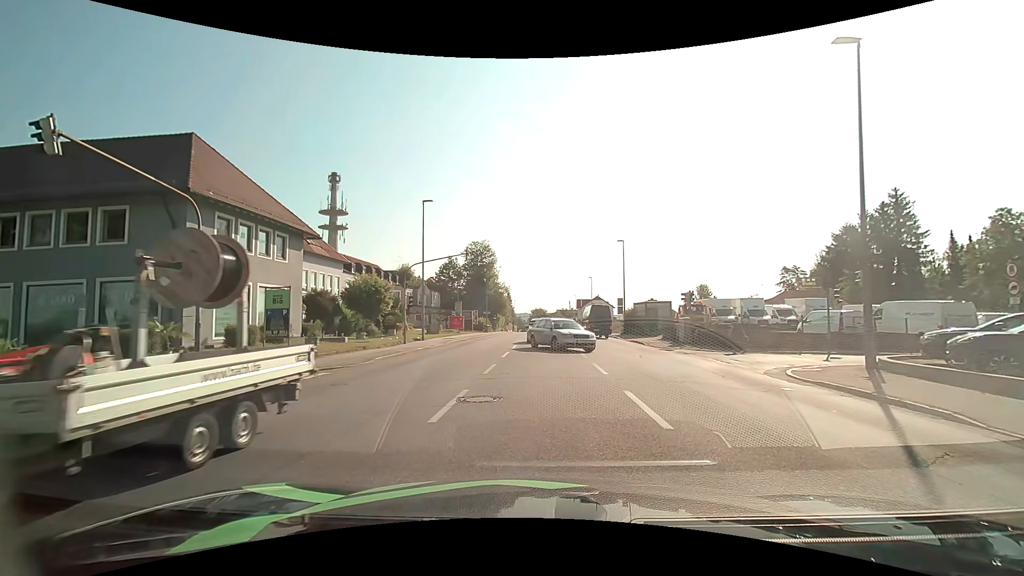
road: tertiary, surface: asphalt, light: Day
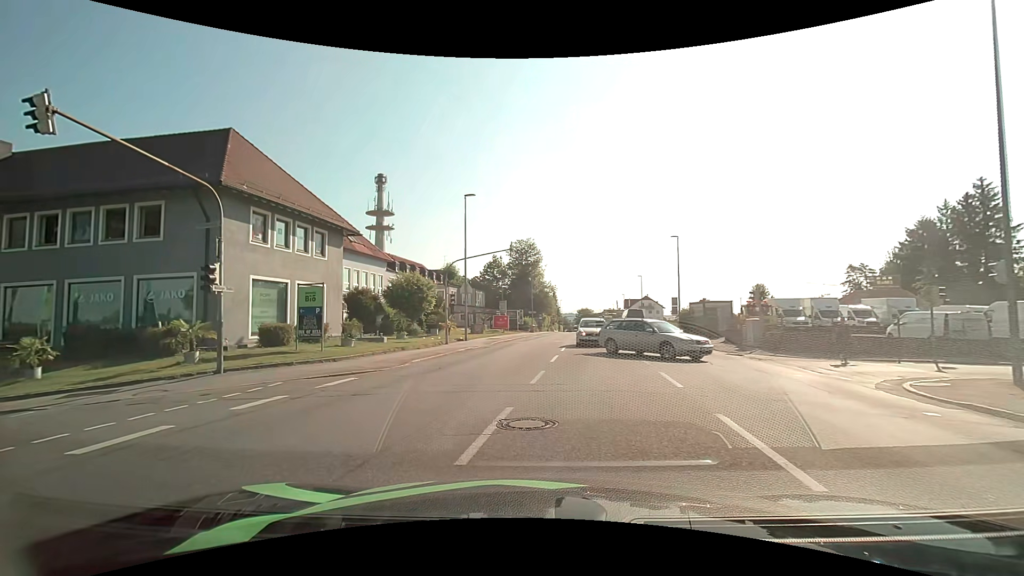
(-0.1, +2.1) m; -5°
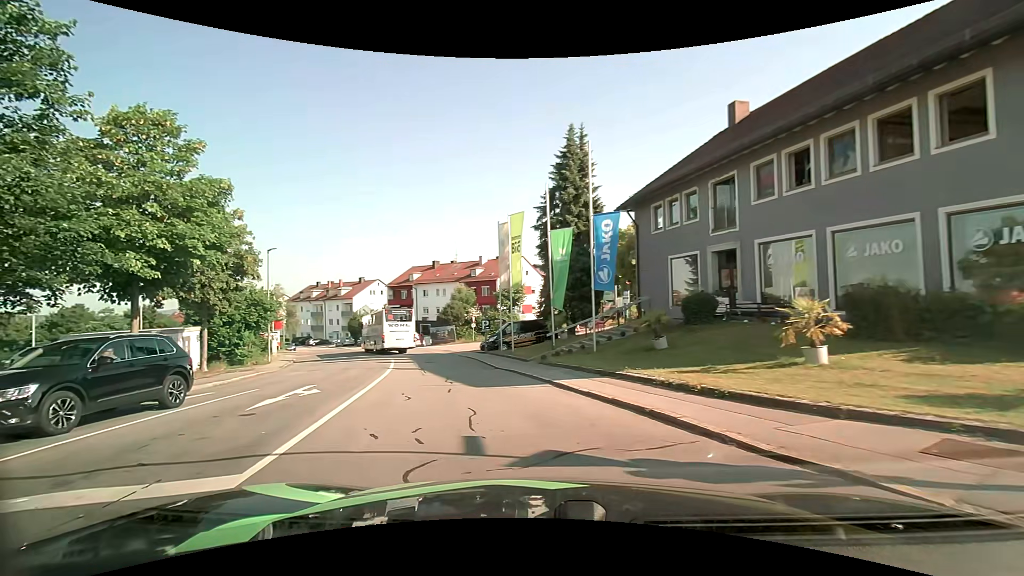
(-6.6, +8.5) m; -72°
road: residential
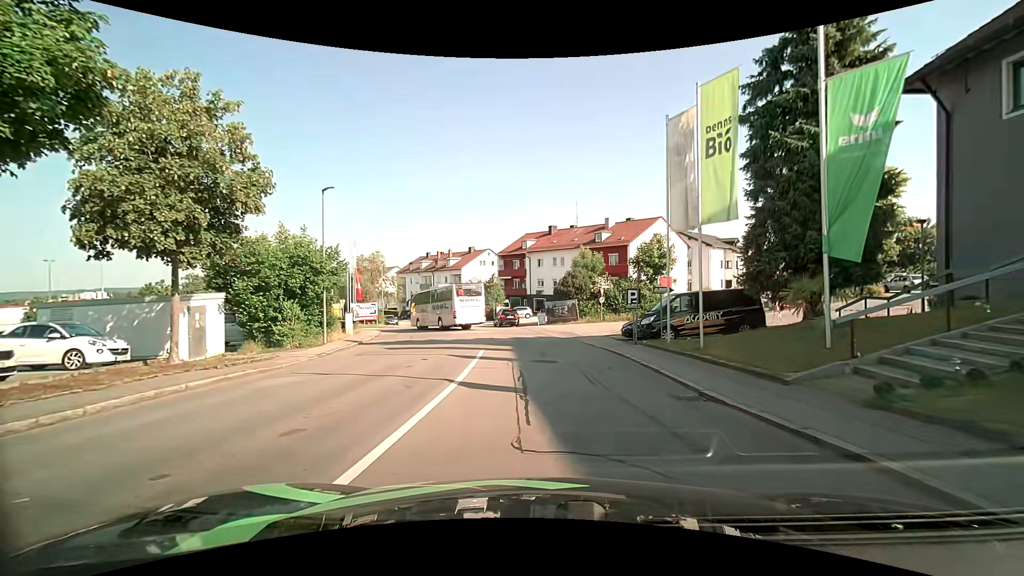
(-2.1, +12.5) m; -13°
